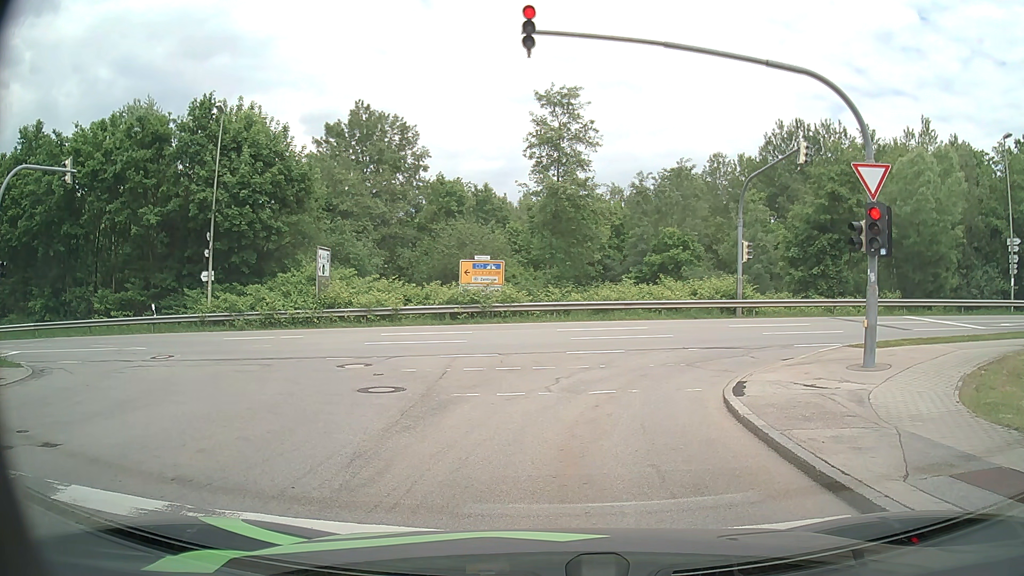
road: residential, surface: asphalt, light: Day
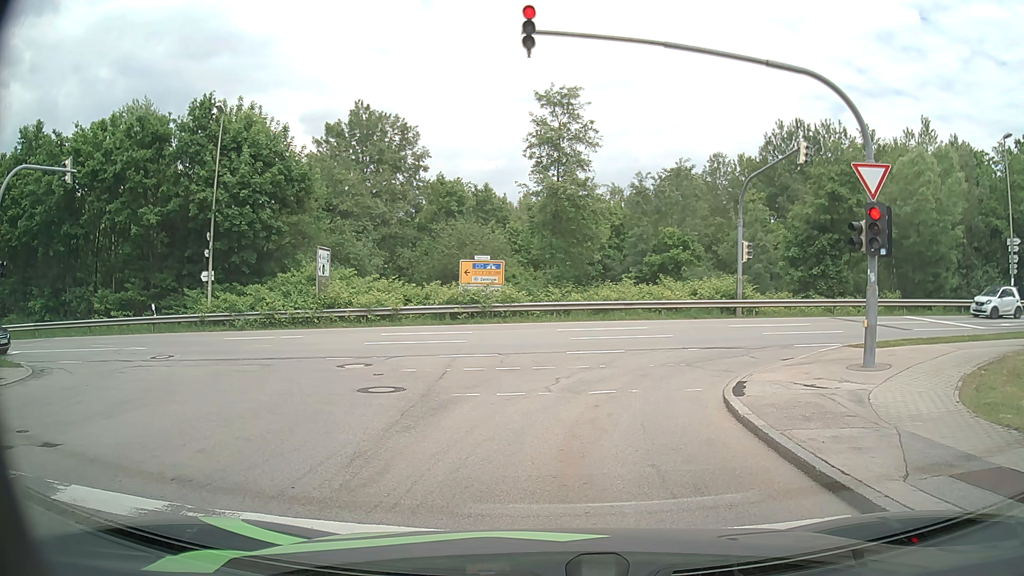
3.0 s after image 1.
(0.0, 0.0) m; 0°
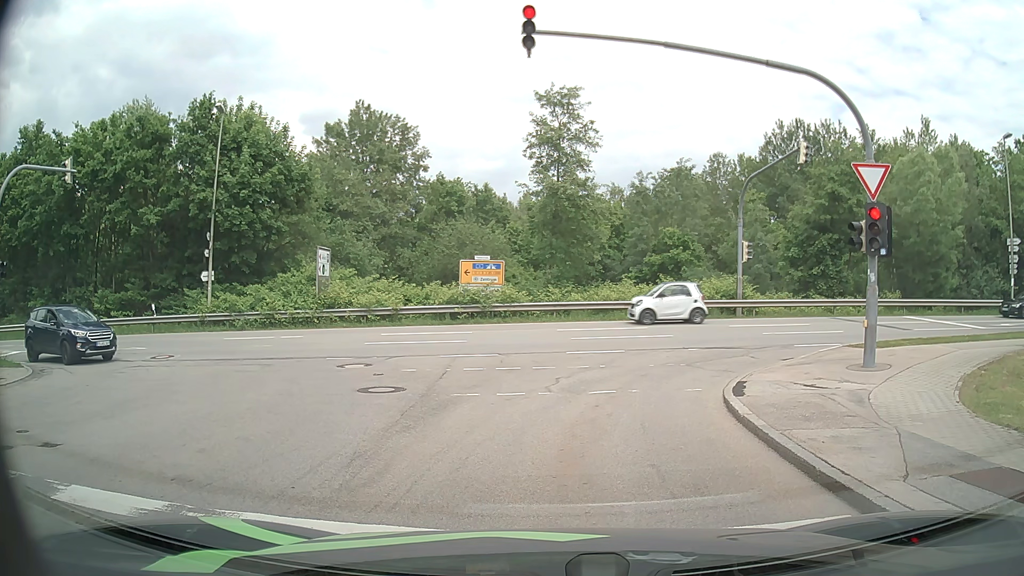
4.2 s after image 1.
(0.0, 0.0) m; 0°
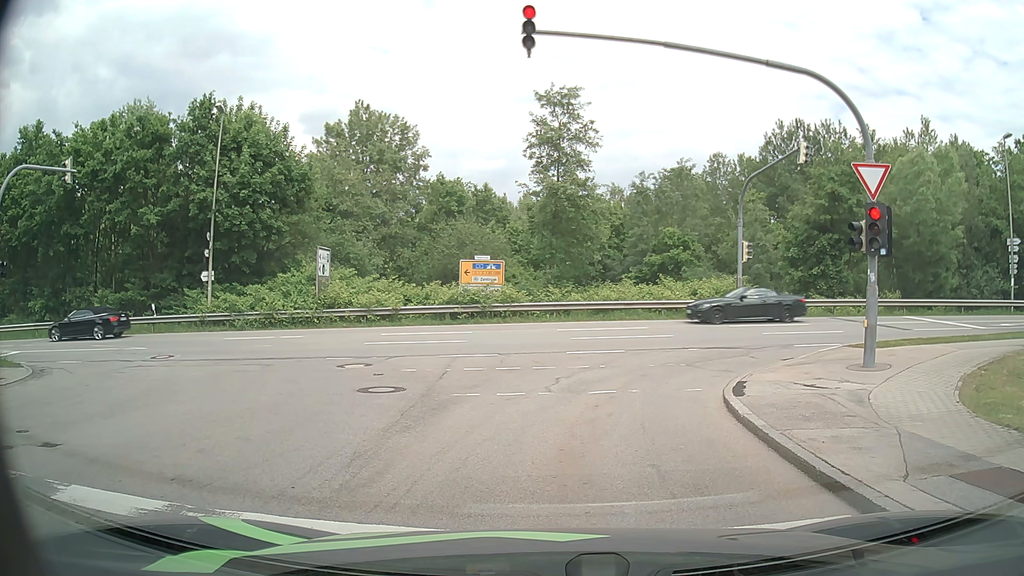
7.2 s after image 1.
(0.0, 0.0) m; 0°
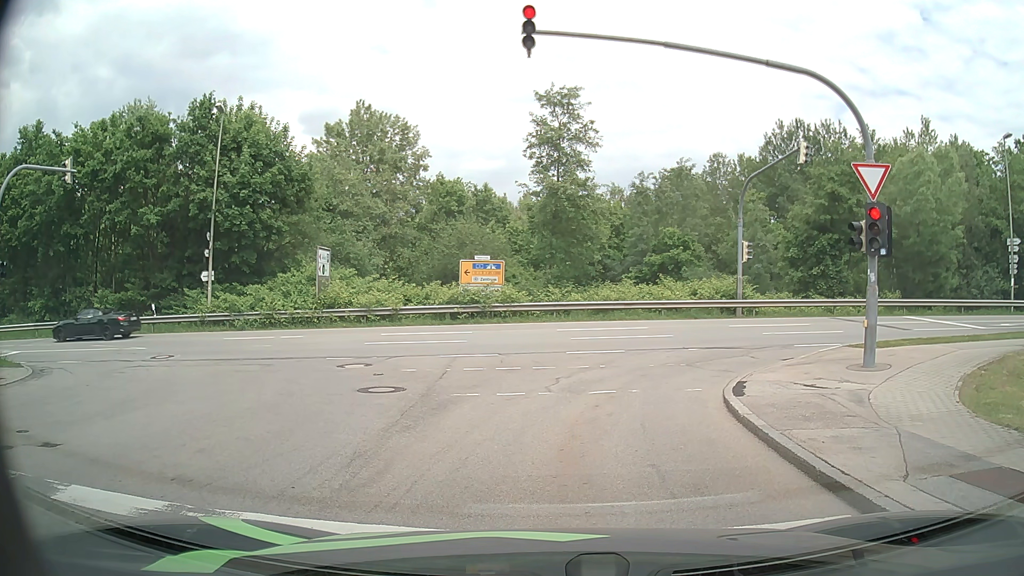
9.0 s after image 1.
(0.0, 0.0) m; 0°
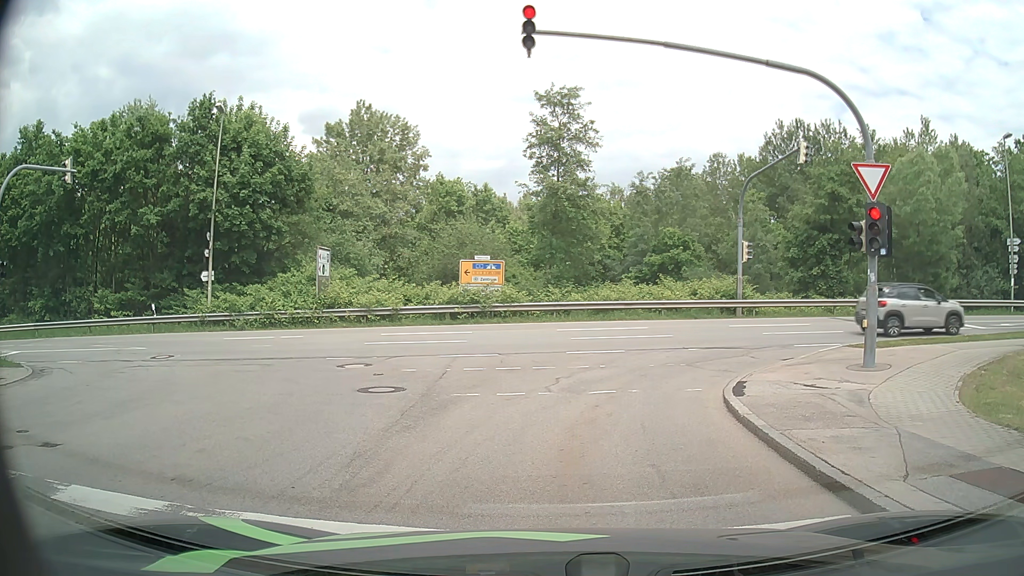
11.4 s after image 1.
(0.0, 0.0) m; 0°
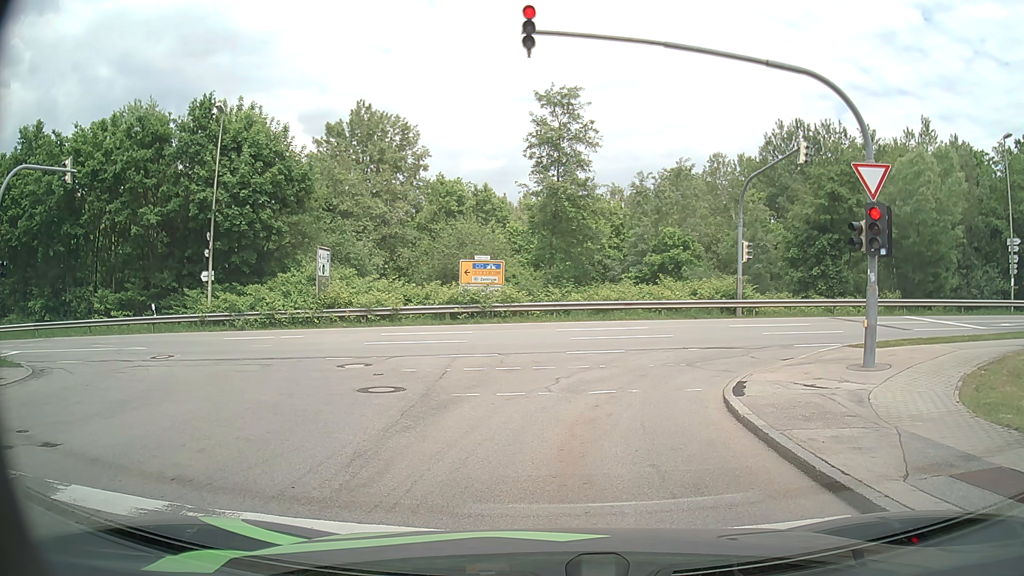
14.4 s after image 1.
(0.0, 0.0) m; 0°
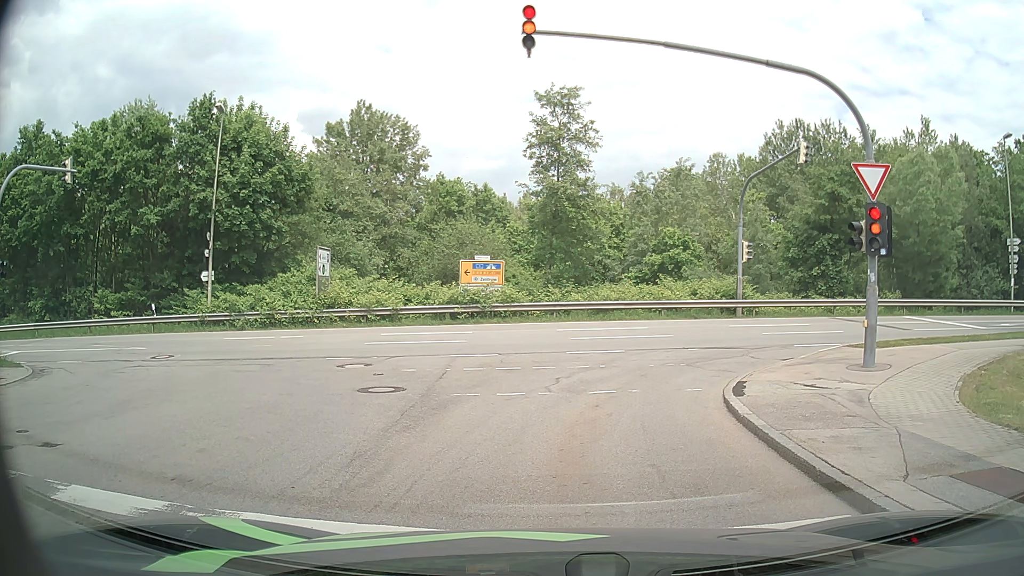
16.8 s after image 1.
(0.0, 0.0) m; 0°
